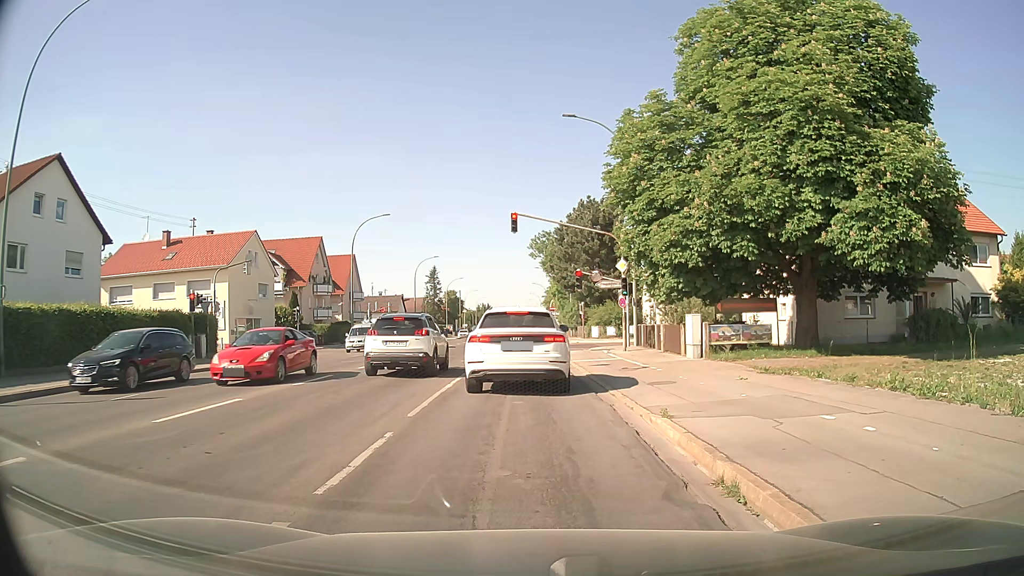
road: secondary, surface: asphalt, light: Day
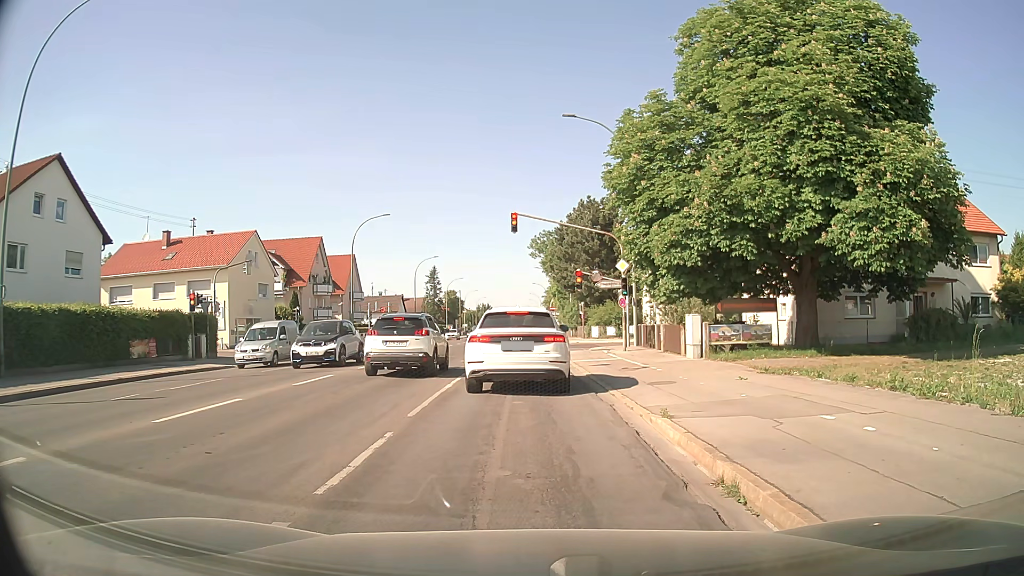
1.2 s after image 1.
(0.0, 0.0) m; 0°
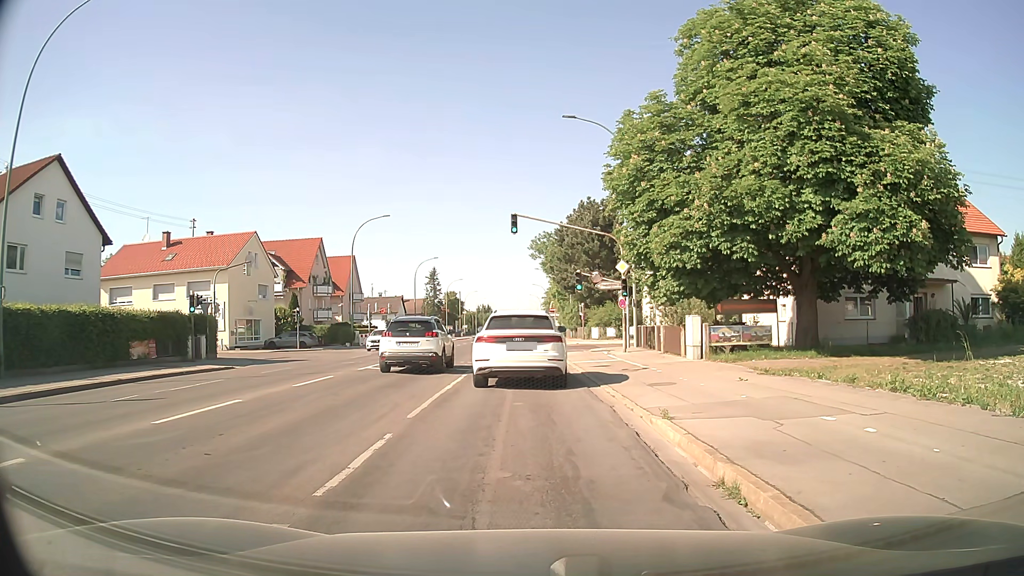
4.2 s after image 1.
(0.0, 0.0) m; 0°
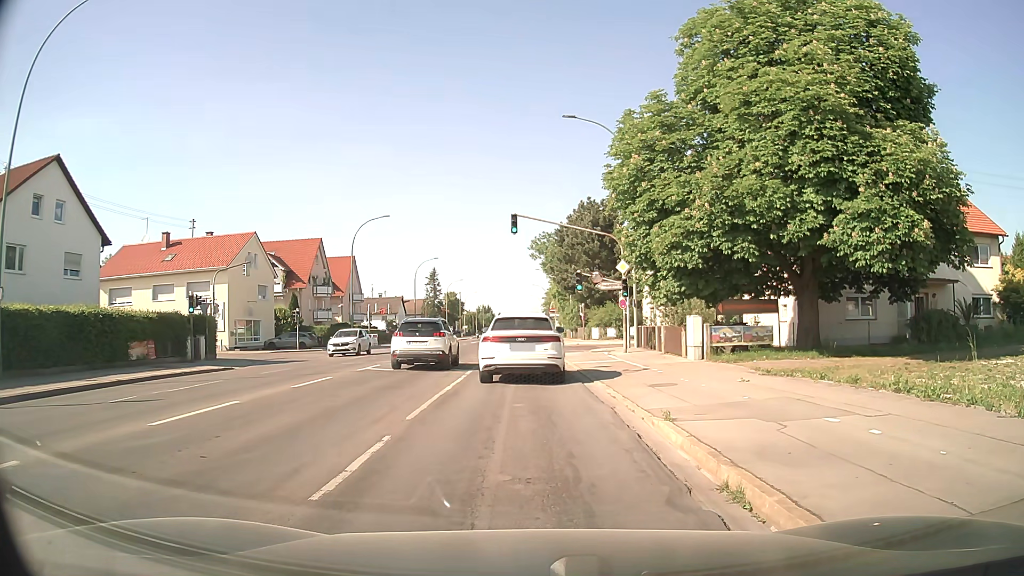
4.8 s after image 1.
(0.0, +0.1) m; 0°
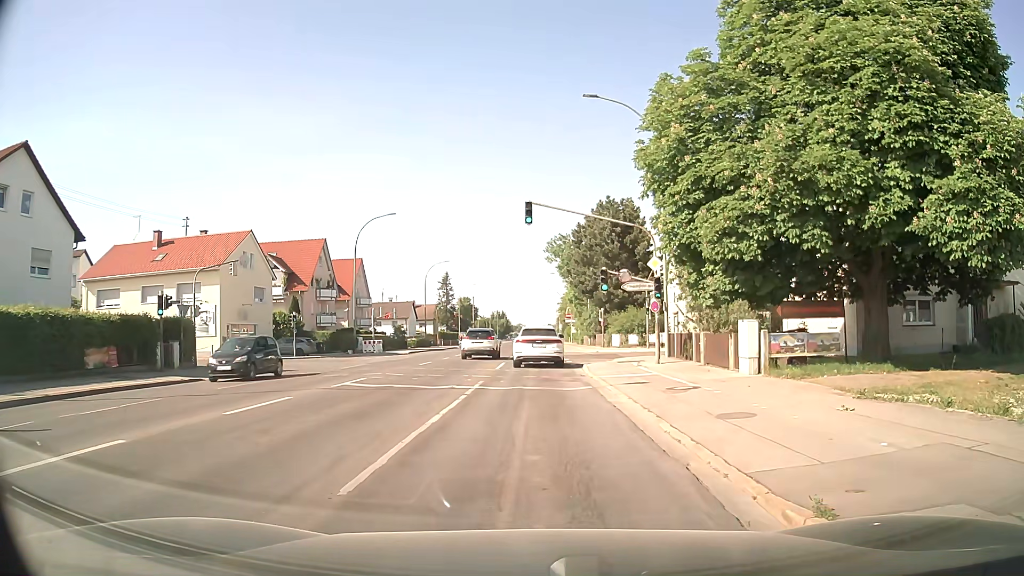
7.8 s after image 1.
(0.0, +4.4) m; 0°
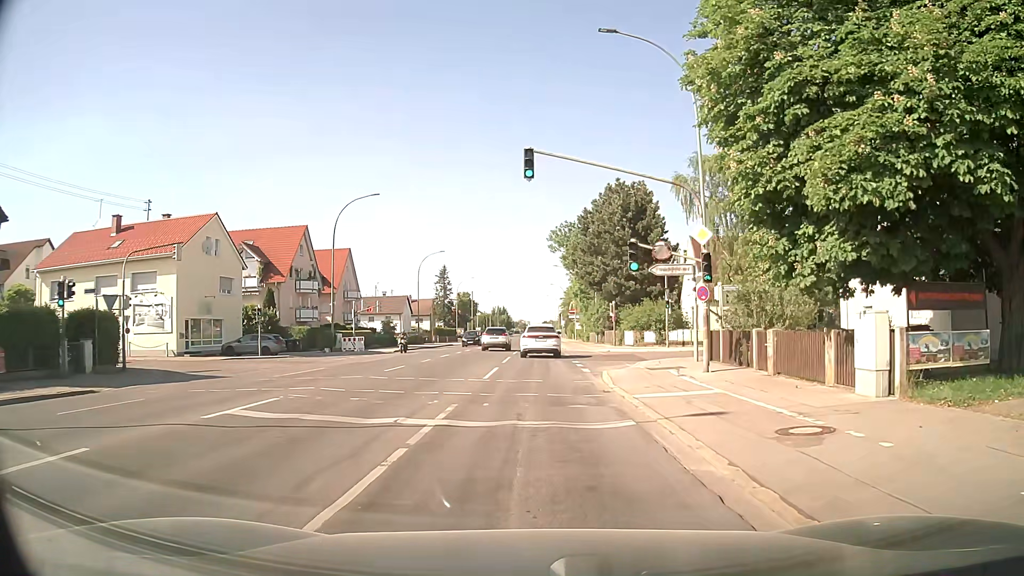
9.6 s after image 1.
(0.0, +7.2) m; 0°
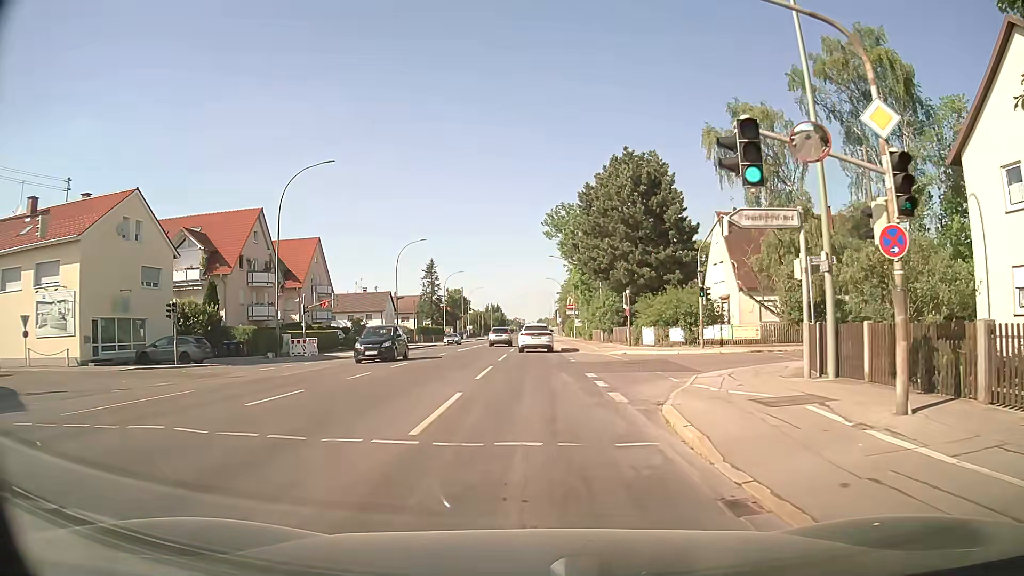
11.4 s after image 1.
(+0.1, +10.6) m; +1°
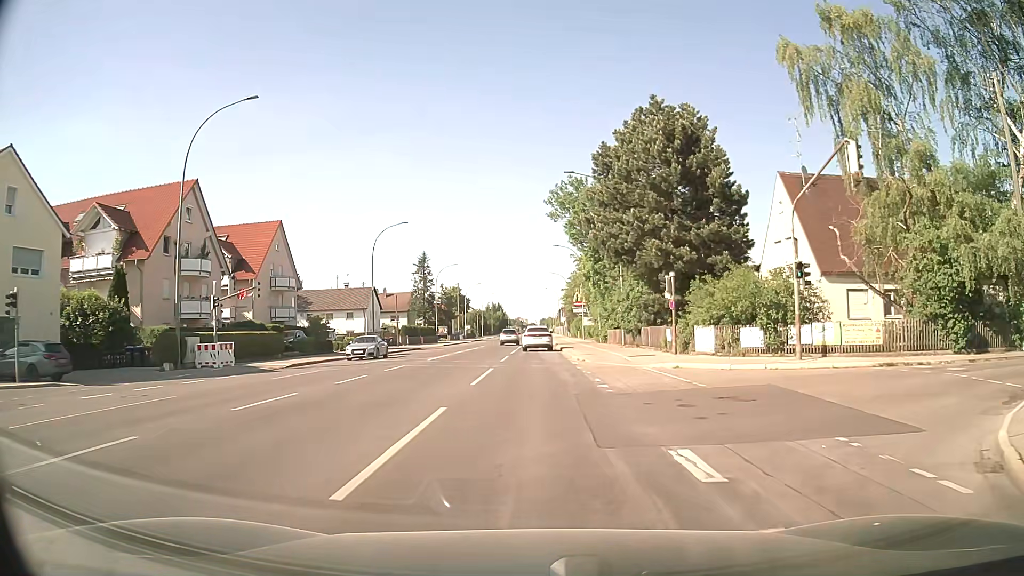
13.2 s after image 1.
(+0.1, +12.7) m; 0°
(0, +10) (0, +20) (0, +30) (0, +40) (0, +50) (0, +60) (0, +70) (0, +80) (0, +90) (0, +100) m
